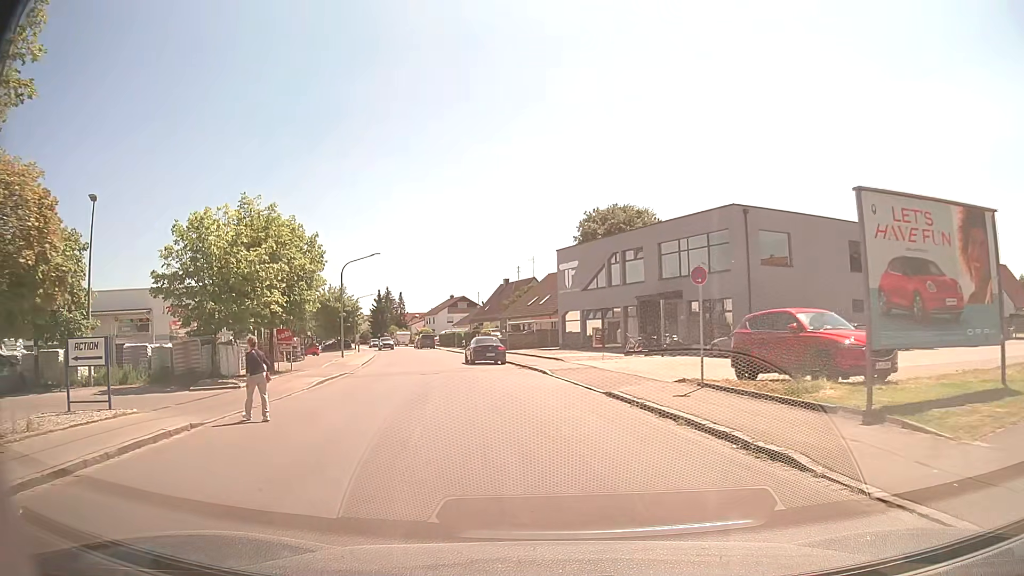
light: Day
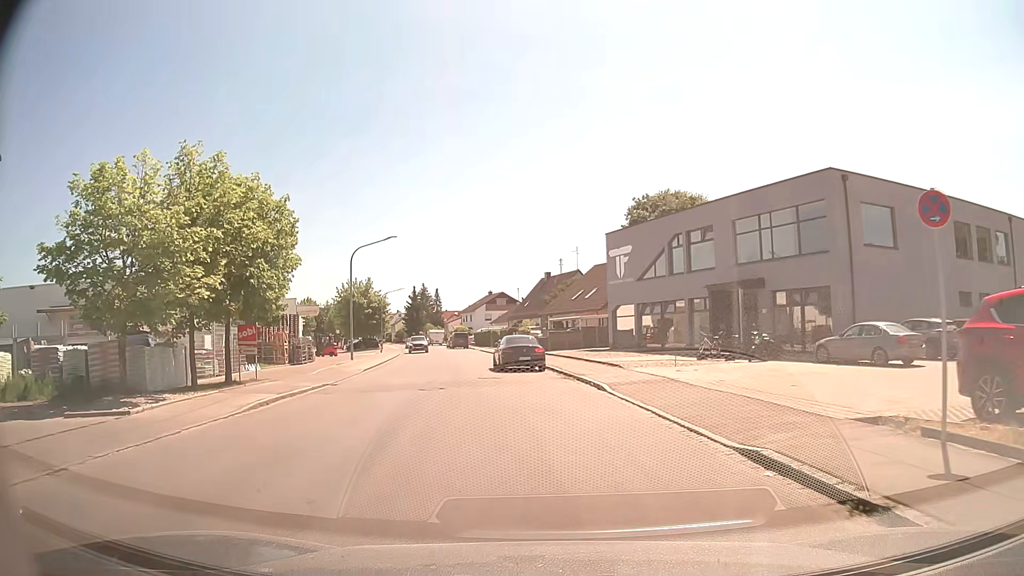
(-0.2, +8.2) m; -4°
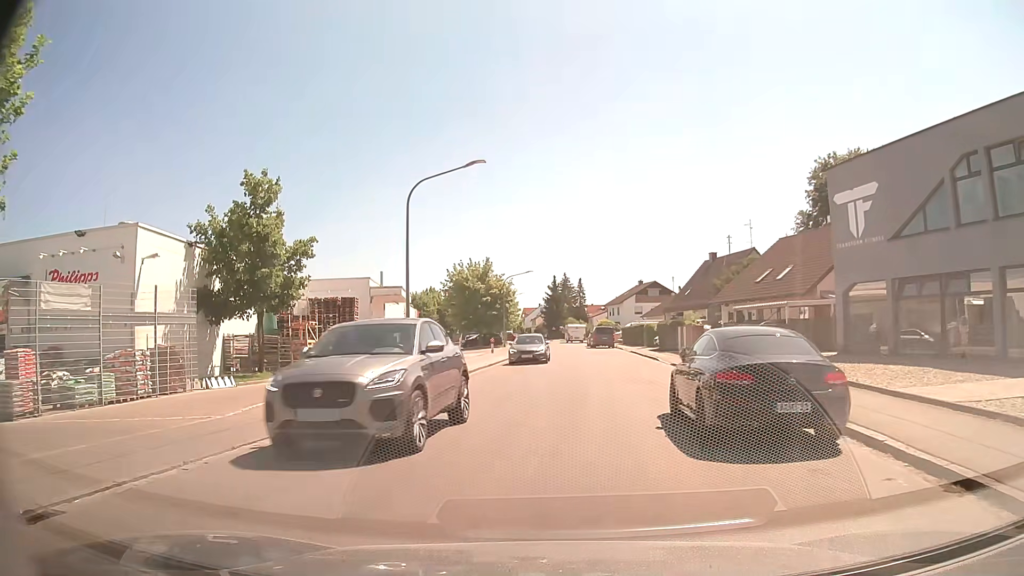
(-1.5, +18.3) m; -12°
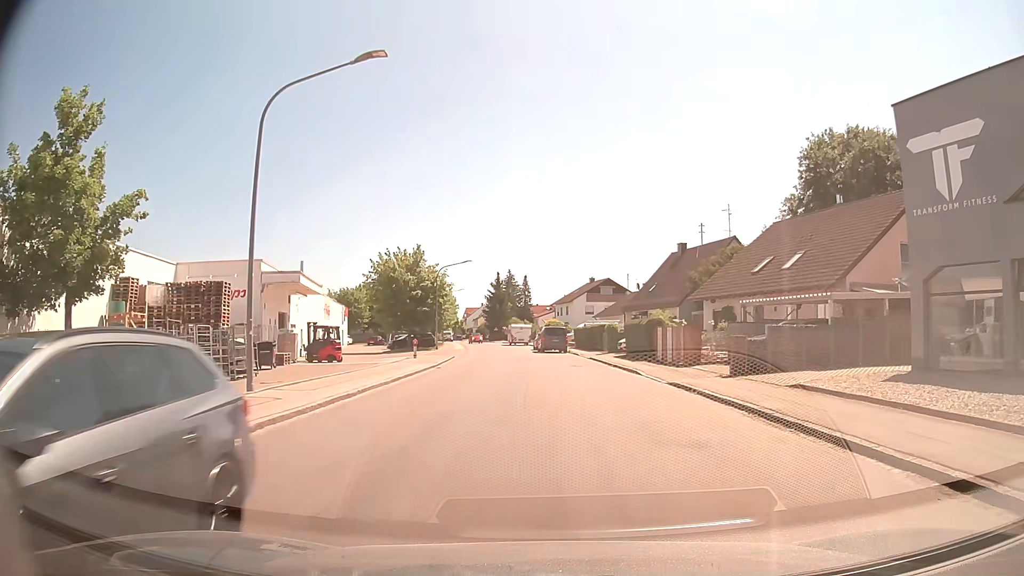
(+0.2, +10.3) m; +5°
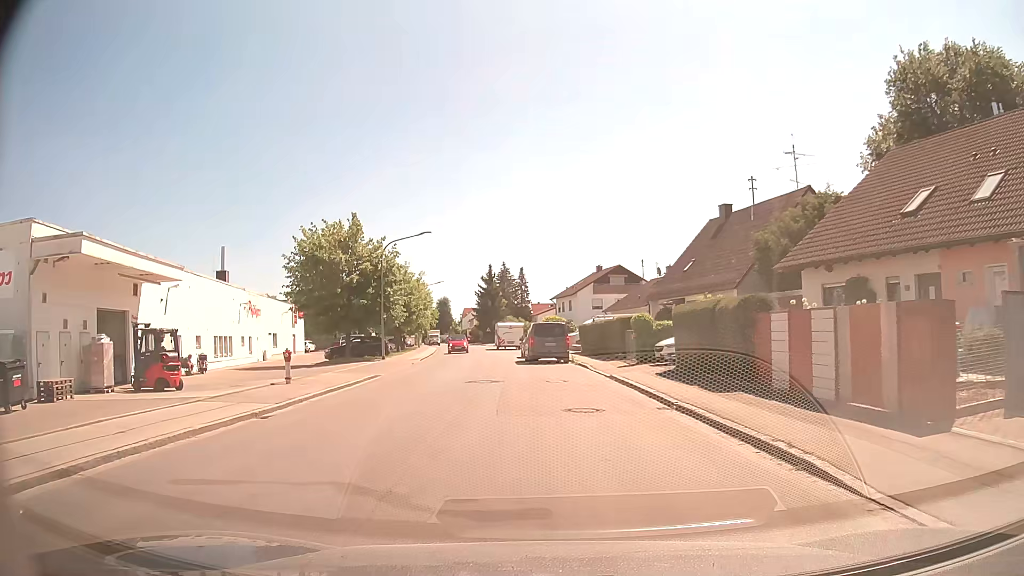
(+0.7, +18.1) m; -1°
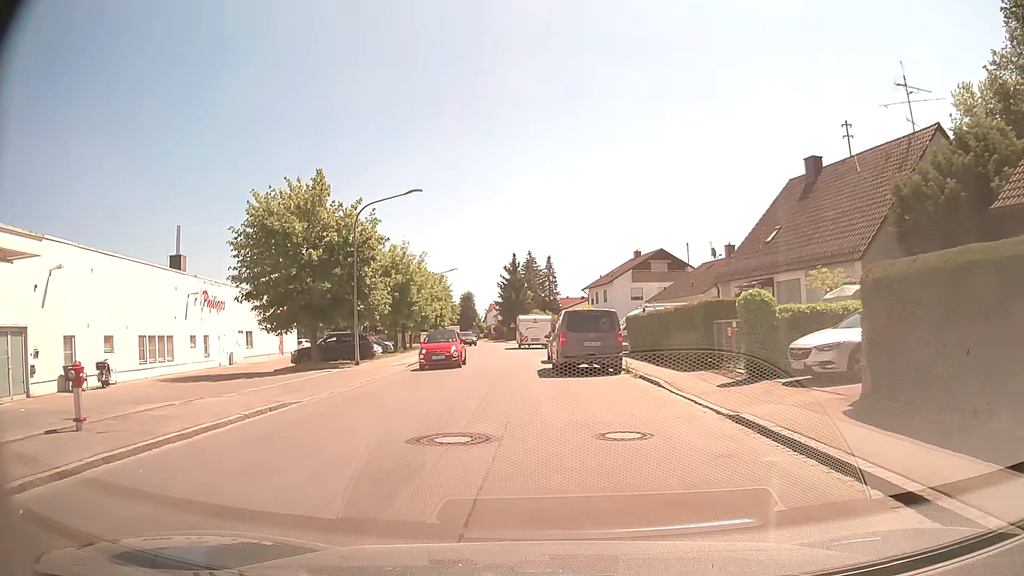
(-0.2, +11.5) m; -2°
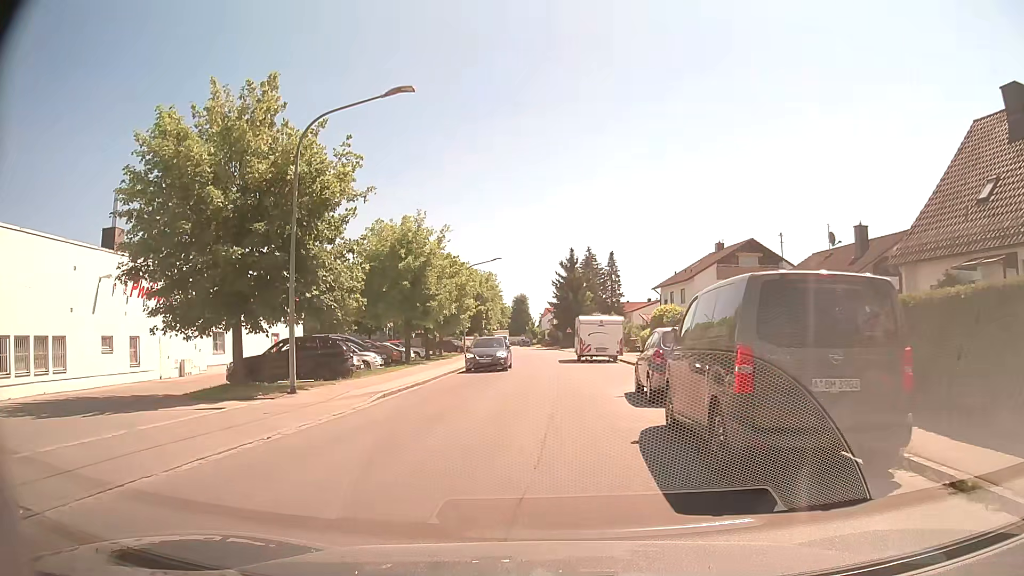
(-0.6, +13.5) m; -4°
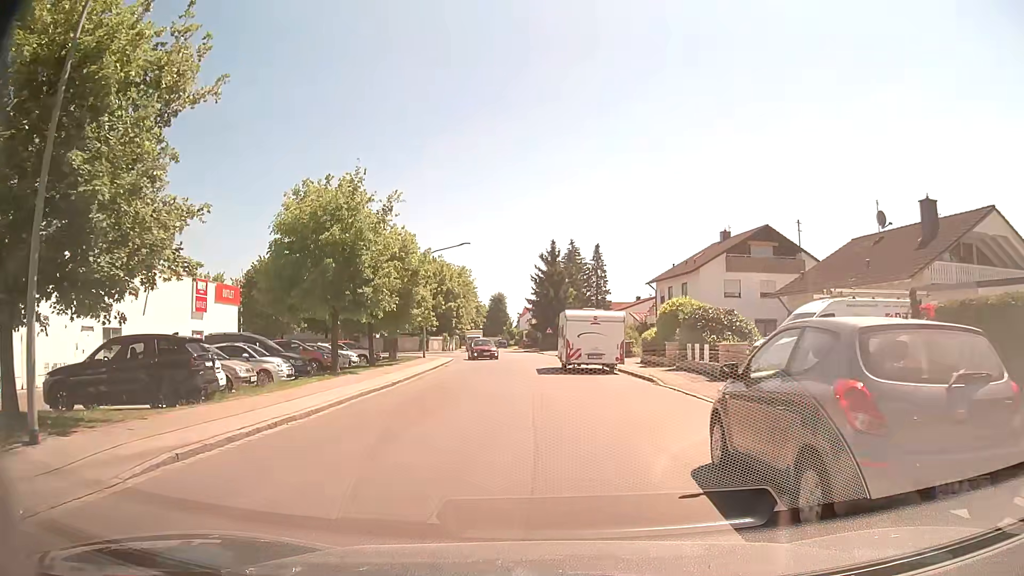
(0.0, +9.2) m; +1°
